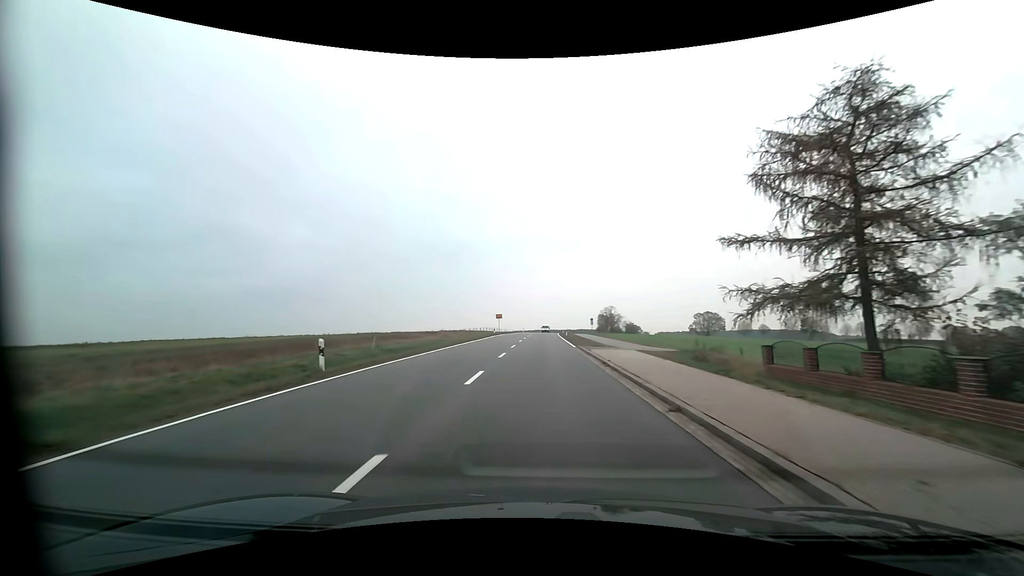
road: primary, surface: asphalt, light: Day
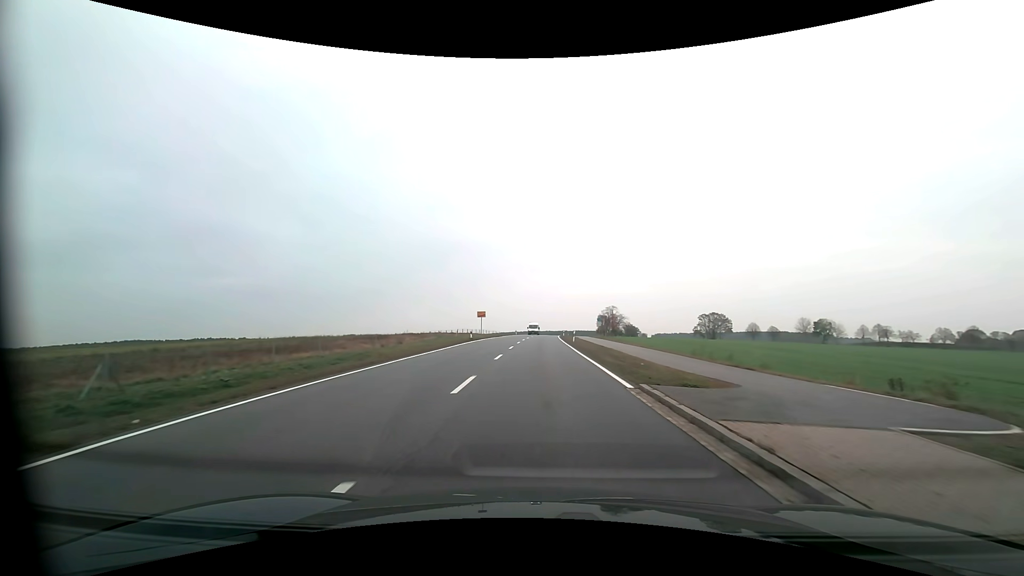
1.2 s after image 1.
(0.0, +18.9) m; 0°
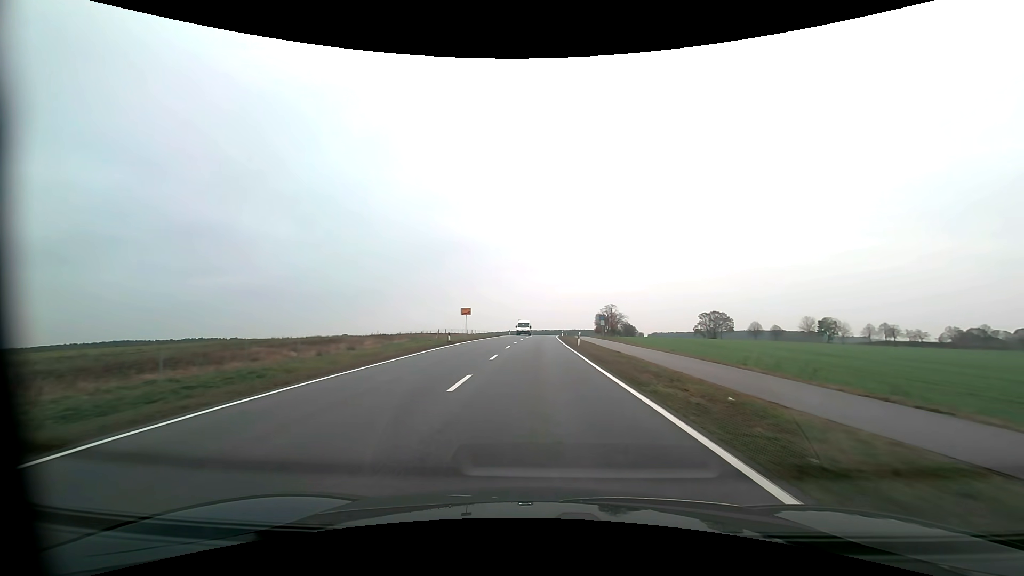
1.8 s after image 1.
(0.0, +9.4) m; 0°
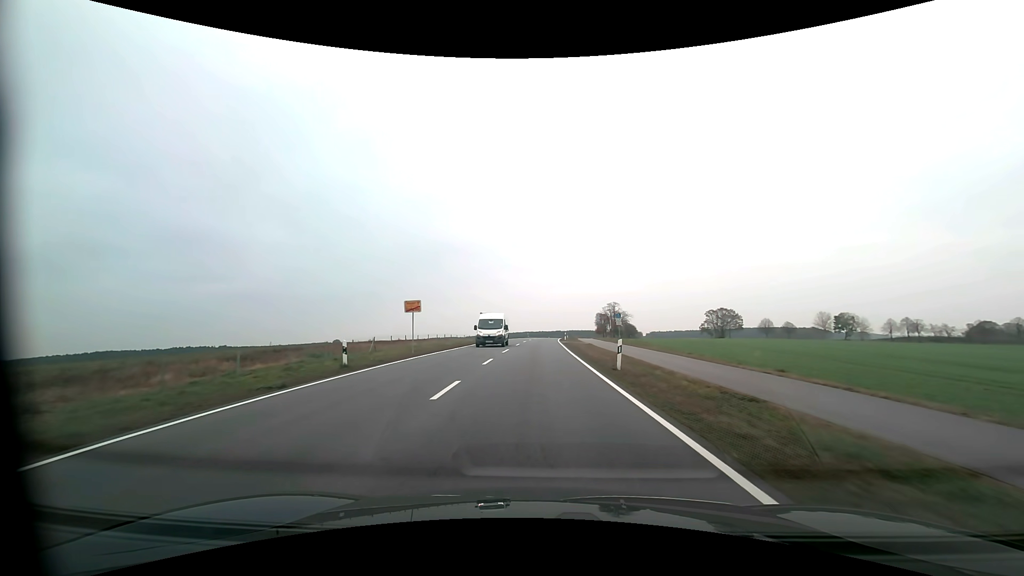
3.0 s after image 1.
(+0.1, +18.9) m; 0°
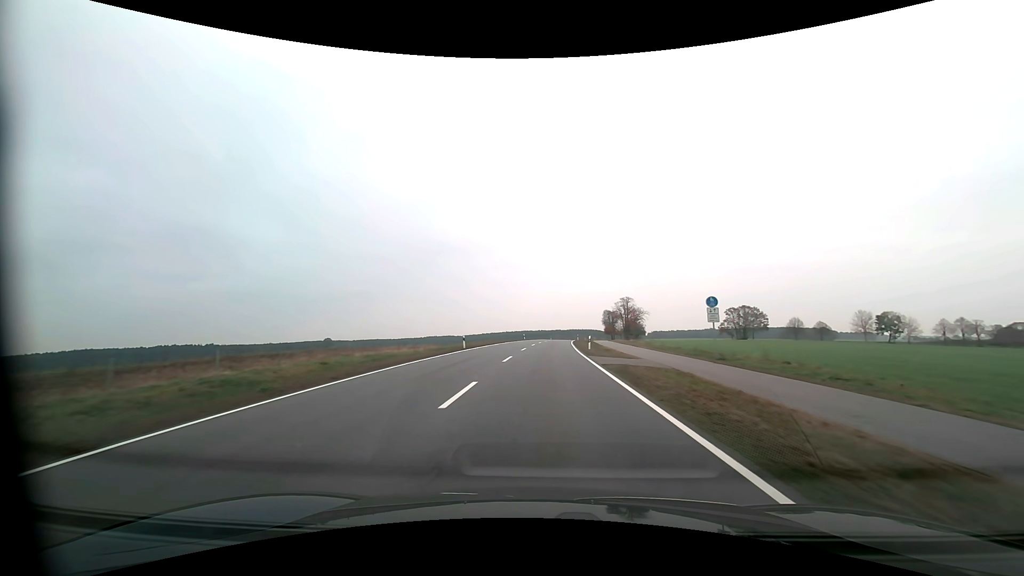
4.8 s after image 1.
(-0.2, +31.4) m; 0°
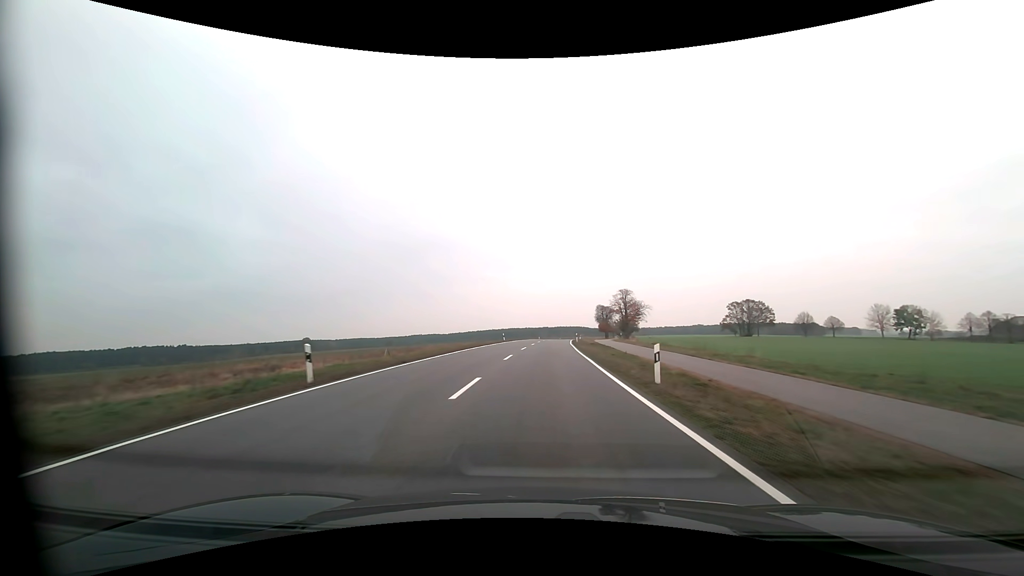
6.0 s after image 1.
(+0.3, +23.4) m; +1°
